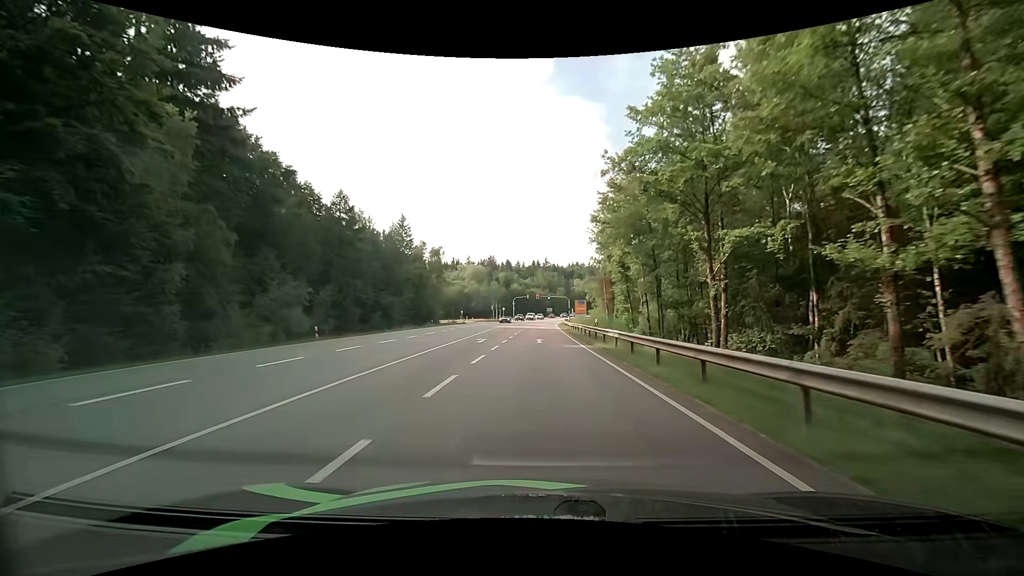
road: secondary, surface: asphalt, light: Day
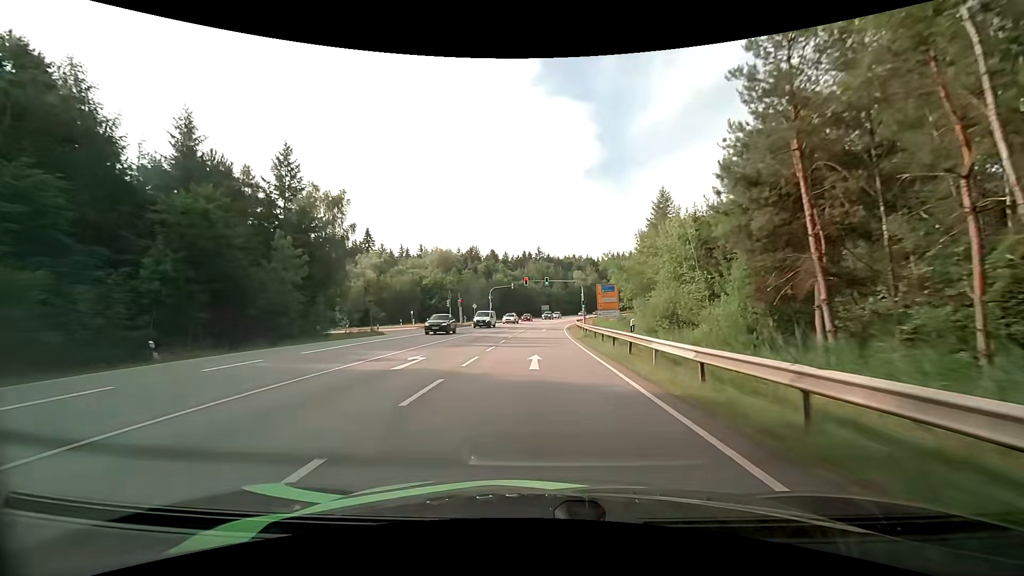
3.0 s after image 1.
(+0.2, +48.7) m; +1°
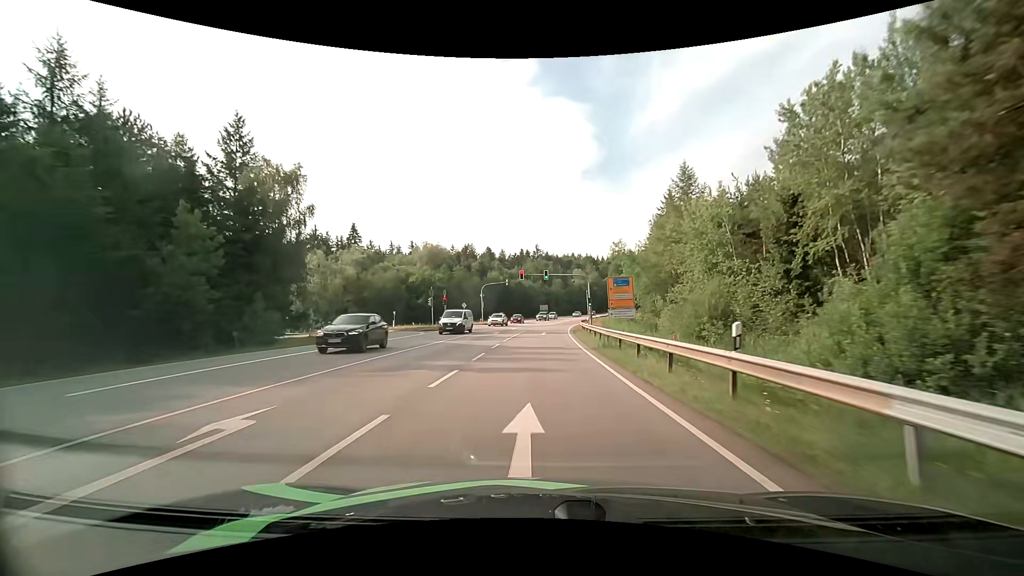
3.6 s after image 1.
(-0.1, +10.0) m; 0°
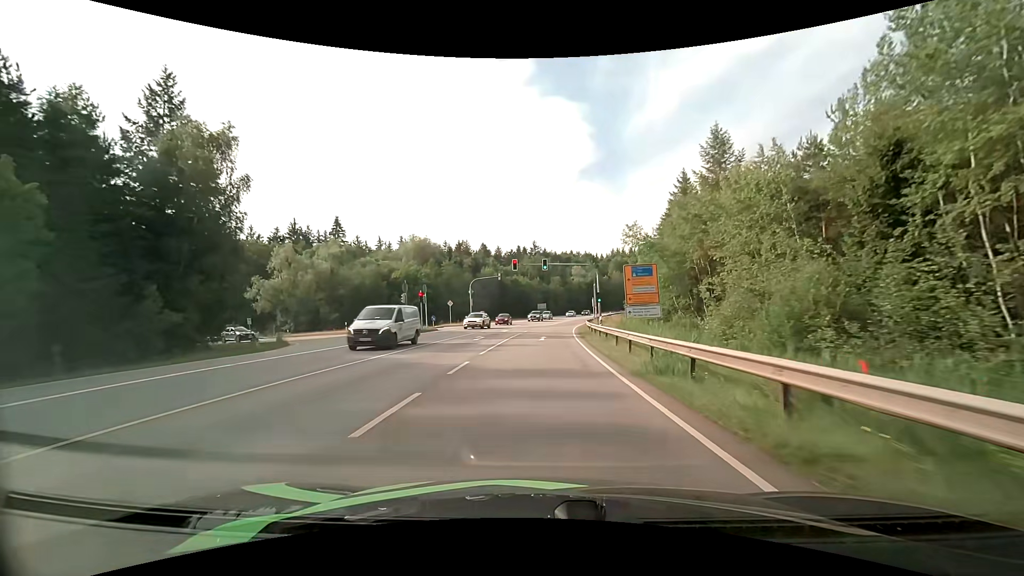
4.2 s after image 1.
(0.0, +10.0) m; 0°
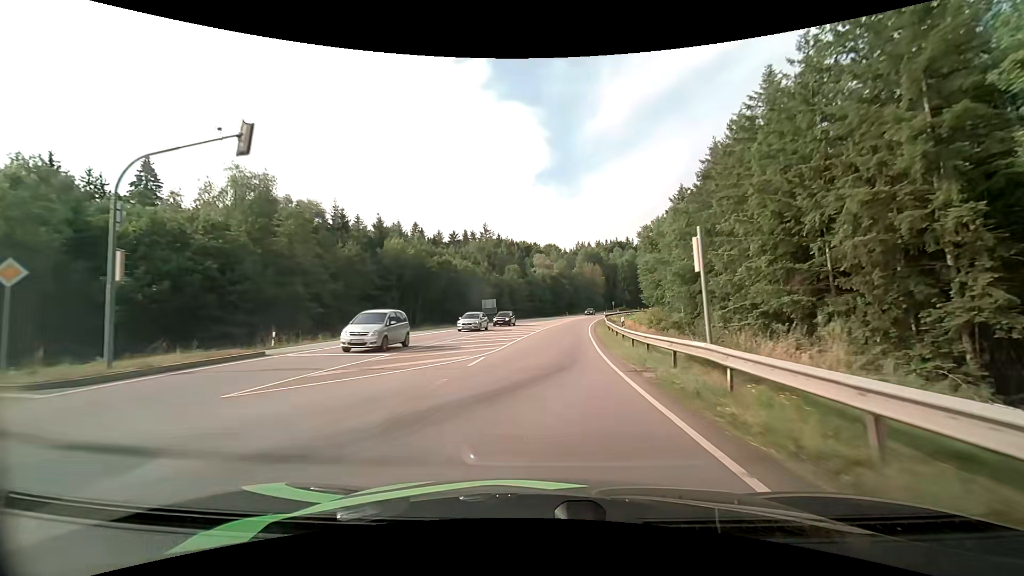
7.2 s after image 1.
(+1.5, +50.5) m; +5°
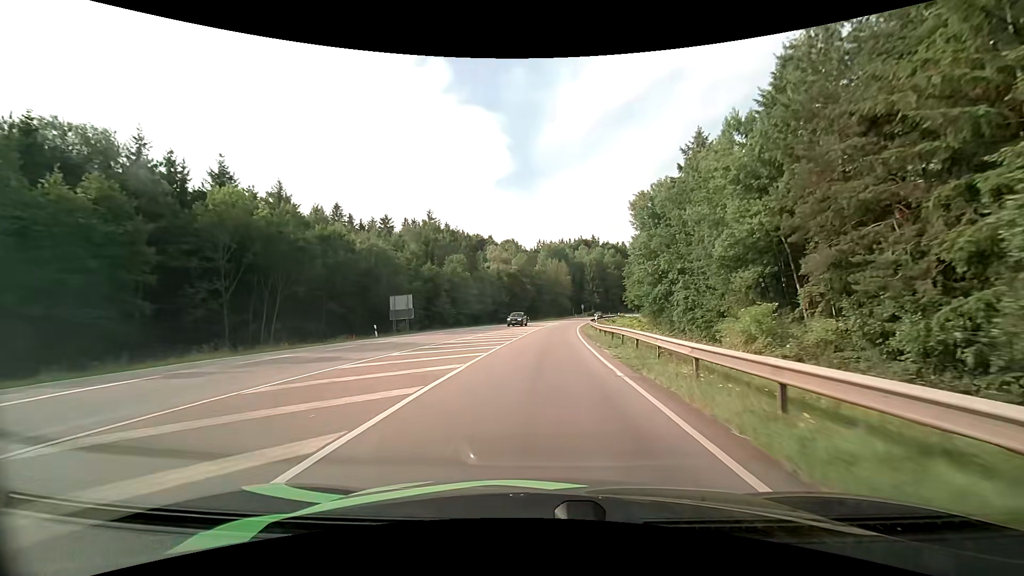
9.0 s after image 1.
(+1.3, +30.4) m; +4°
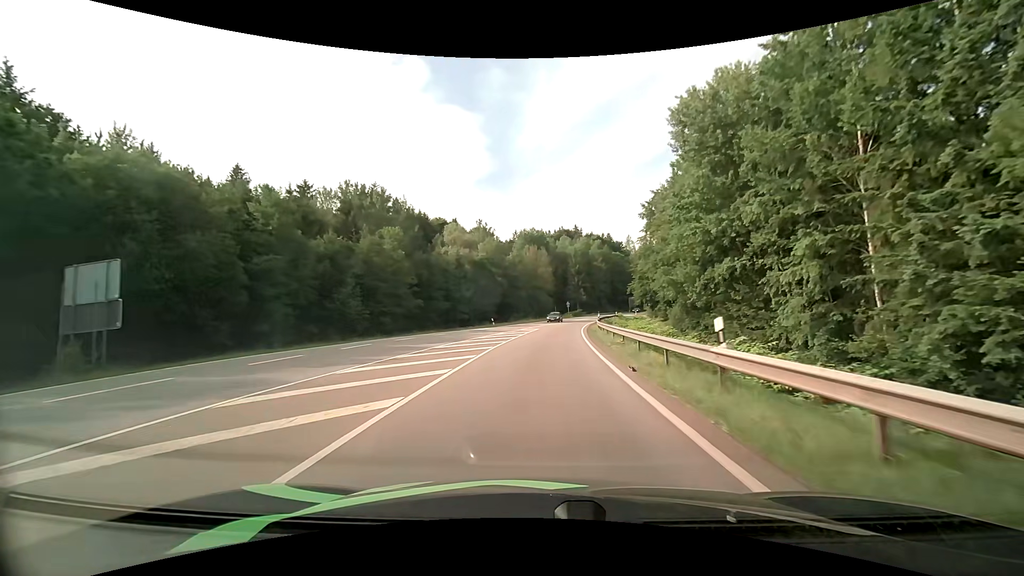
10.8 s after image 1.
(+0.9, +30.3) m; +3°
(0, +10) (0, +20) (+1, +30) (+1, +40) (+2, +50) (+4, +60) (+5, +70) (+7, +80) (+9, +89) (+11, +99) m
